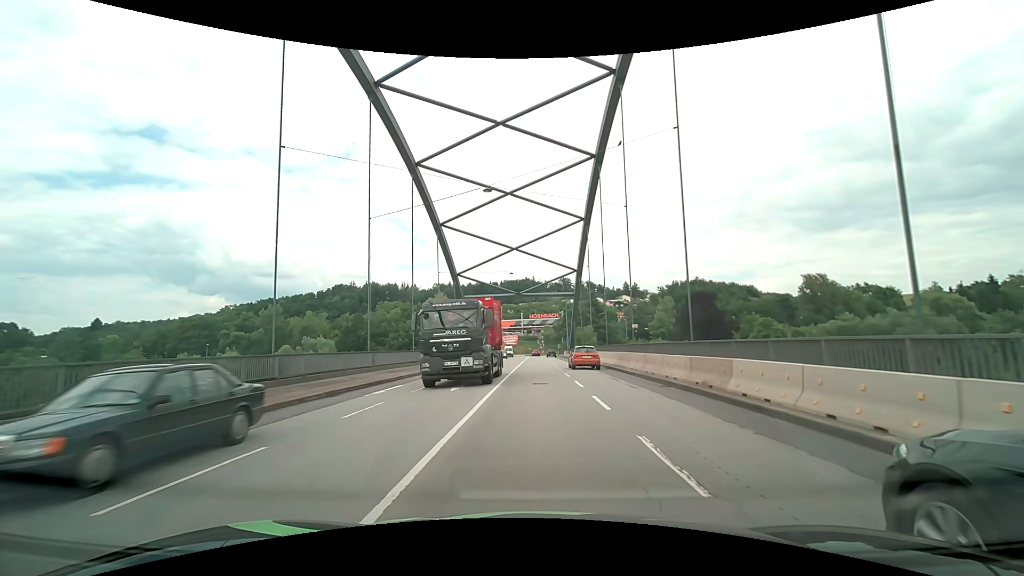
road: primary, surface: asphalt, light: Day
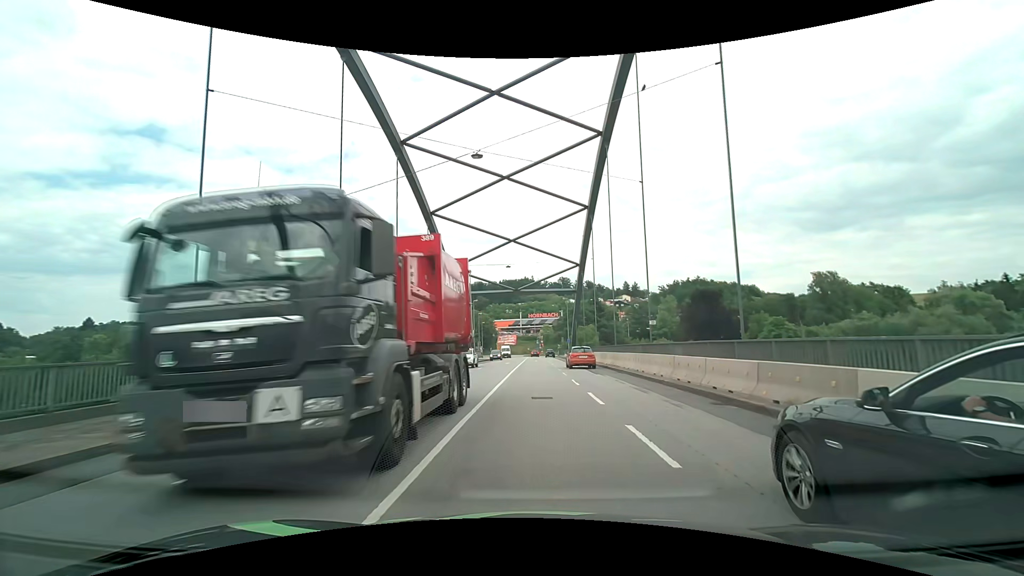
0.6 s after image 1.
(0.0, +5.0) m; +1°
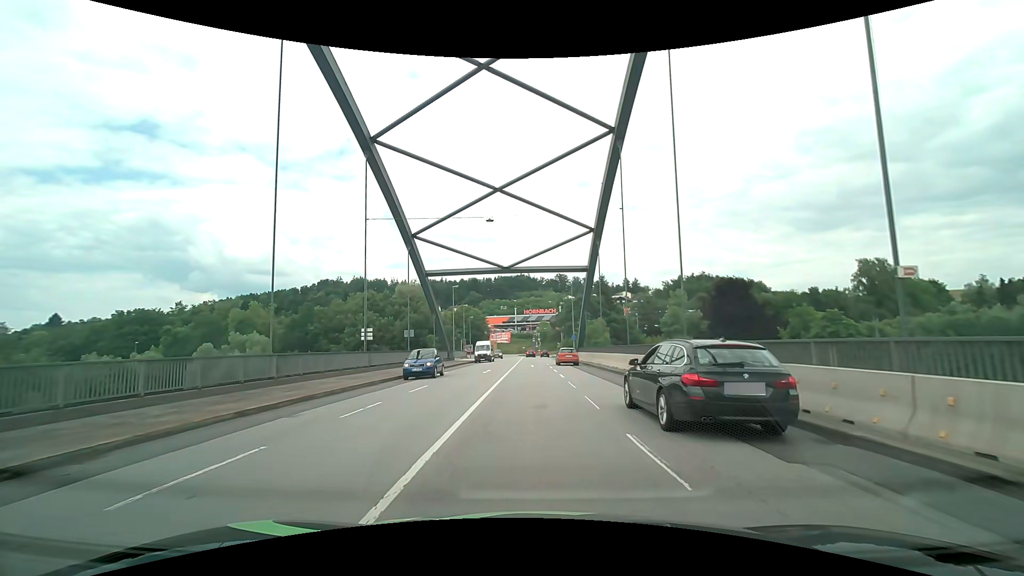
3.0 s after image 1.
(+0.1, +18.8) m; 0°
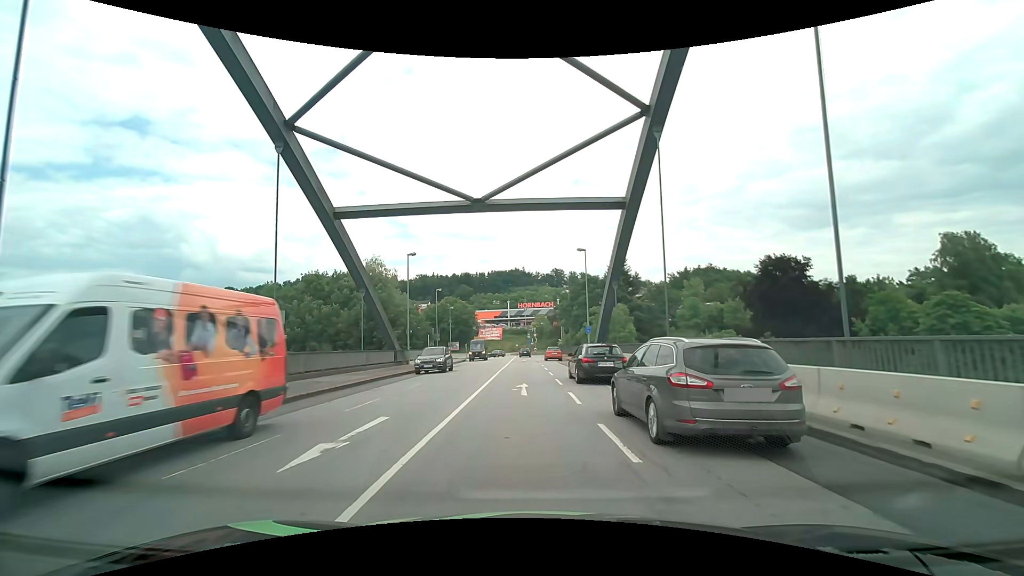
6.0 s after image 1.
(+0.1, +23.0) m; +1°
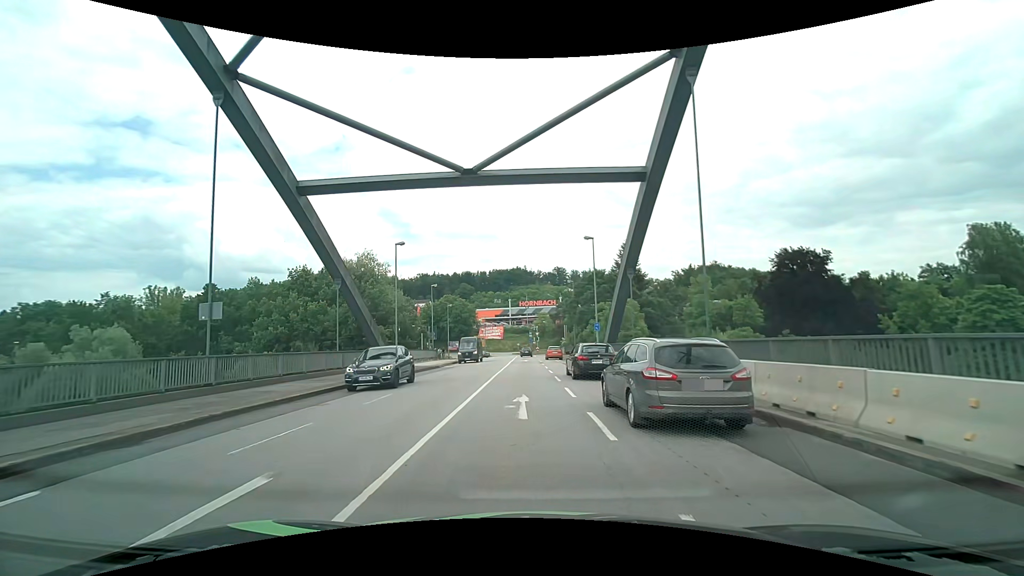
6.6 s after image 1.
(0.0, +4.7) m; 0°
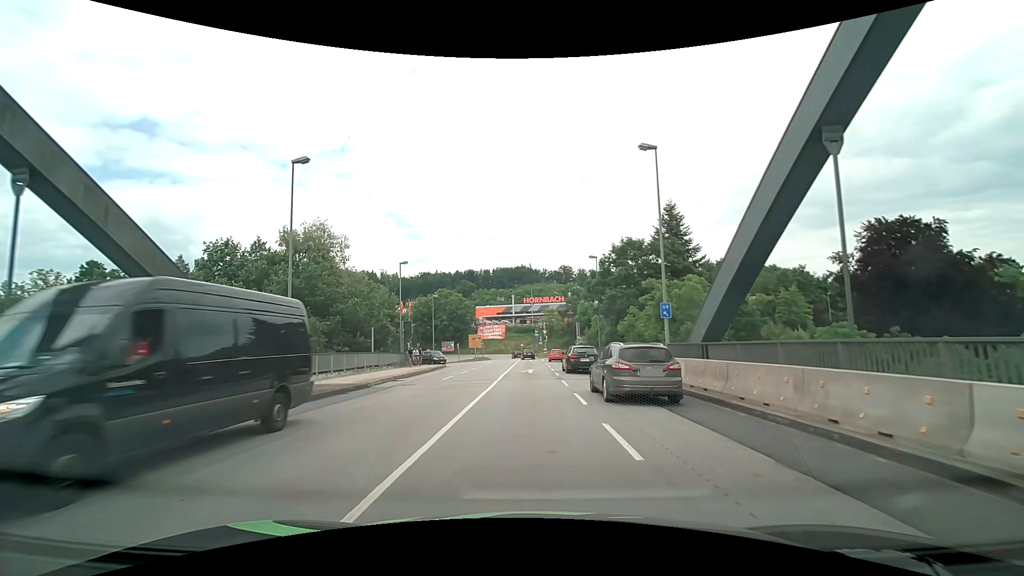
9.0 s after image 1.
(-0.2, +19.3) m; -1°
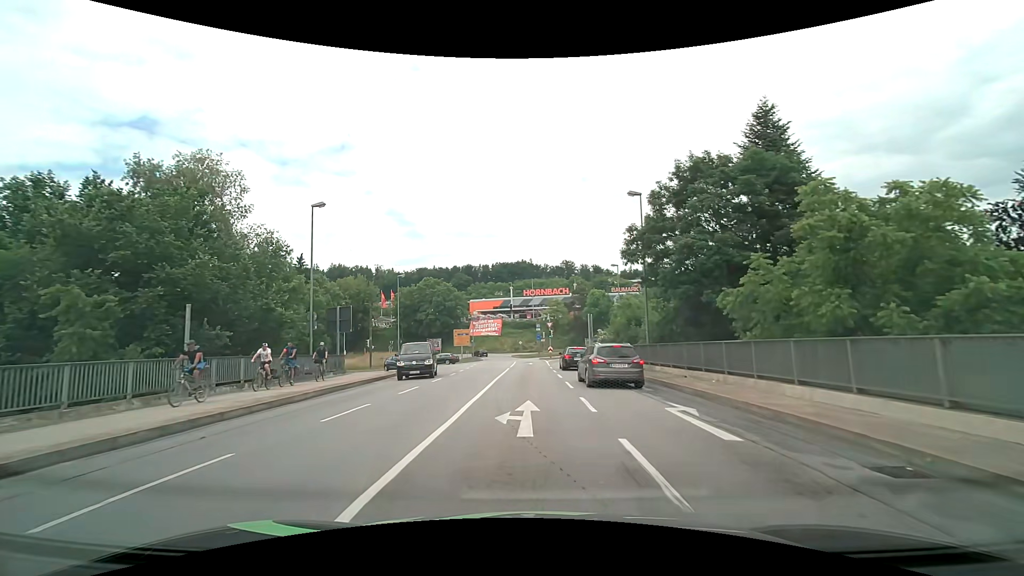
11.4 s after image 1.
(+0.1, +19.6) m; -1°
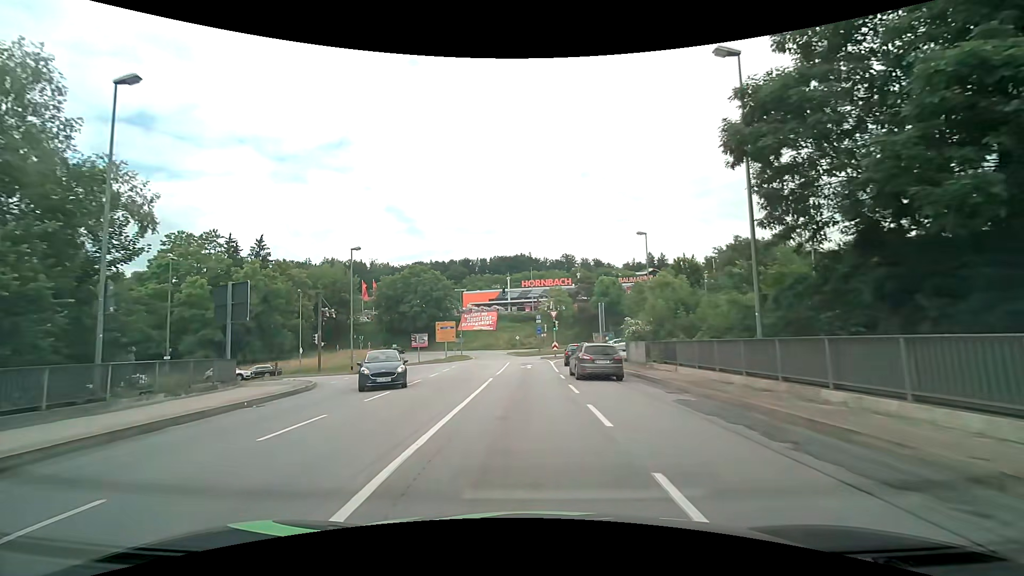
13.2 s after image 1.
(+0.3, +14.1) m; +1°
(0, +10) (0, +20) (0, +30) (0, +40) (-2, +50) (-9, +57) (-18, +58) (-28, +57) (-38, +55) (-48, +54) m
